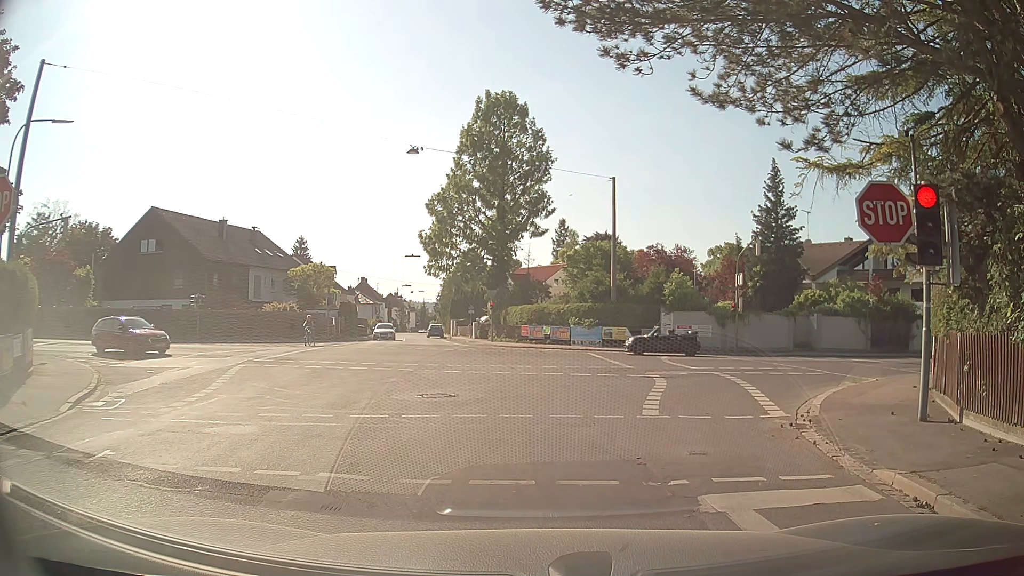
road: secondary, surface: asphalt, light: Day
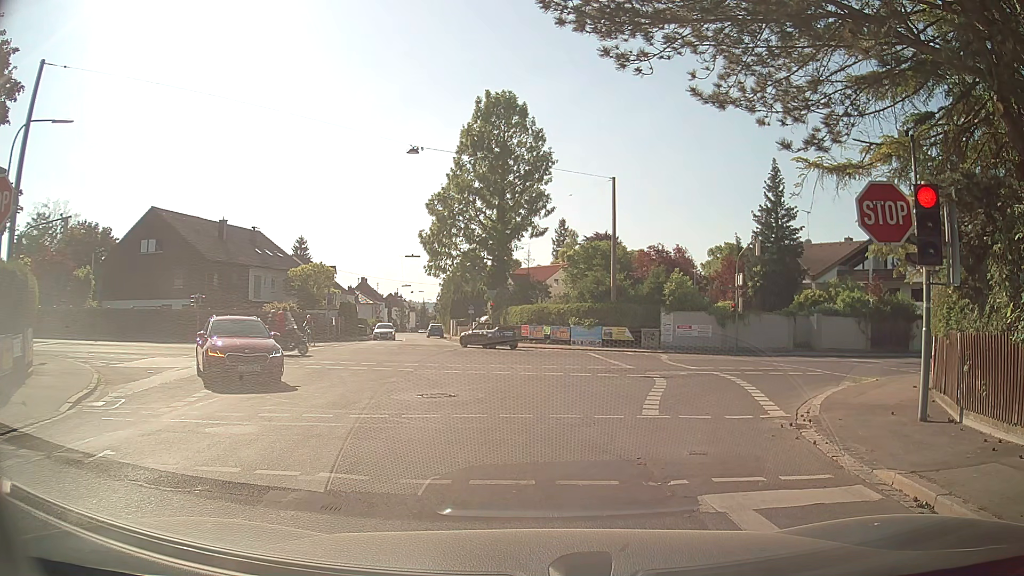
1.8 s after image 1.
(0.0, 0.0) m; 0°
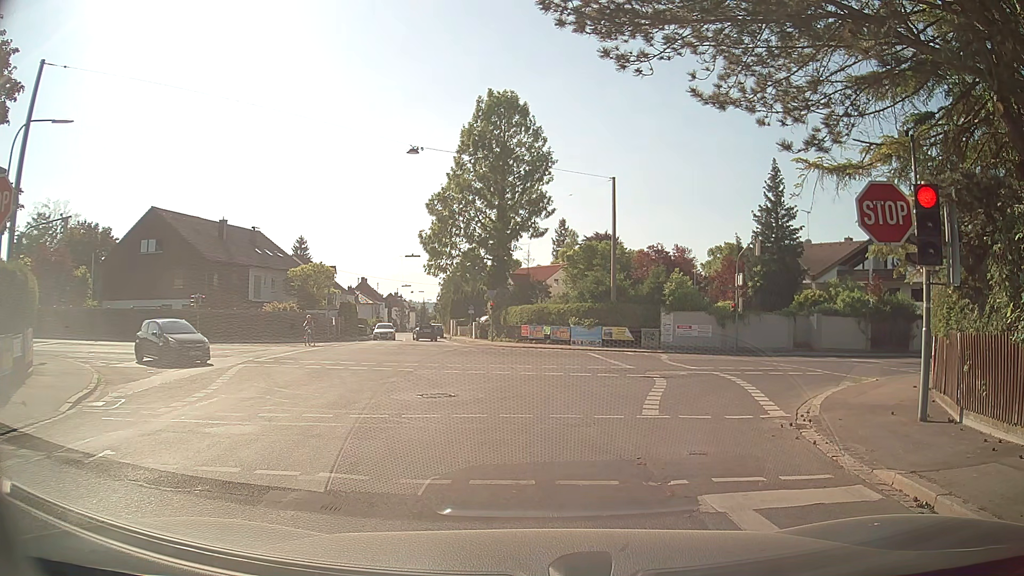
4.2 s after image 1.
(0.0, 0.0) m; 0°
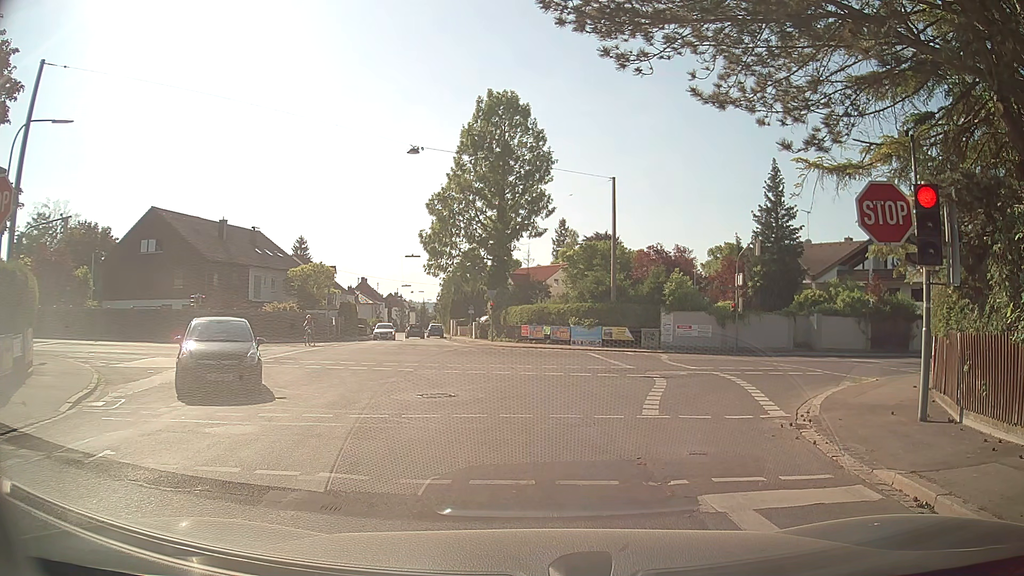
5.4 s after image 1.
(0.0, 0.0) m; 0°
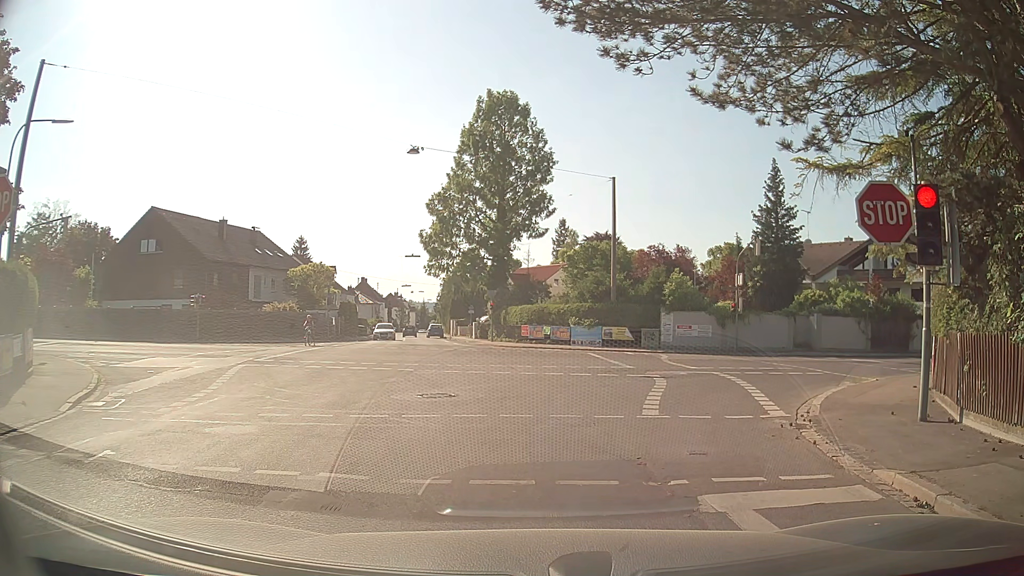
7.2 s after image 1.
(0.0, 0.0) m; 0°
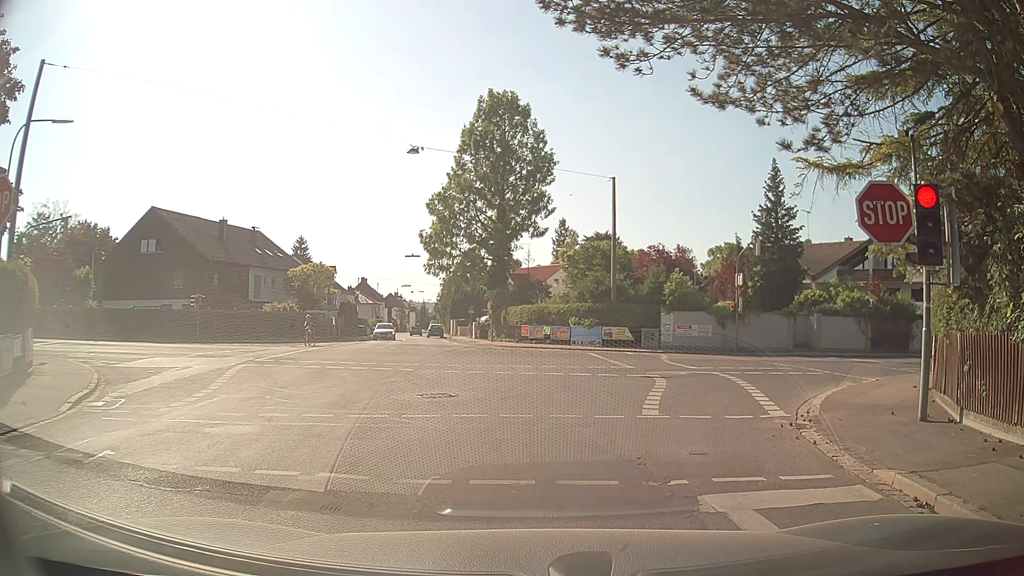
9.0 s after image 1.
(0.0, 0.0) m; 0°
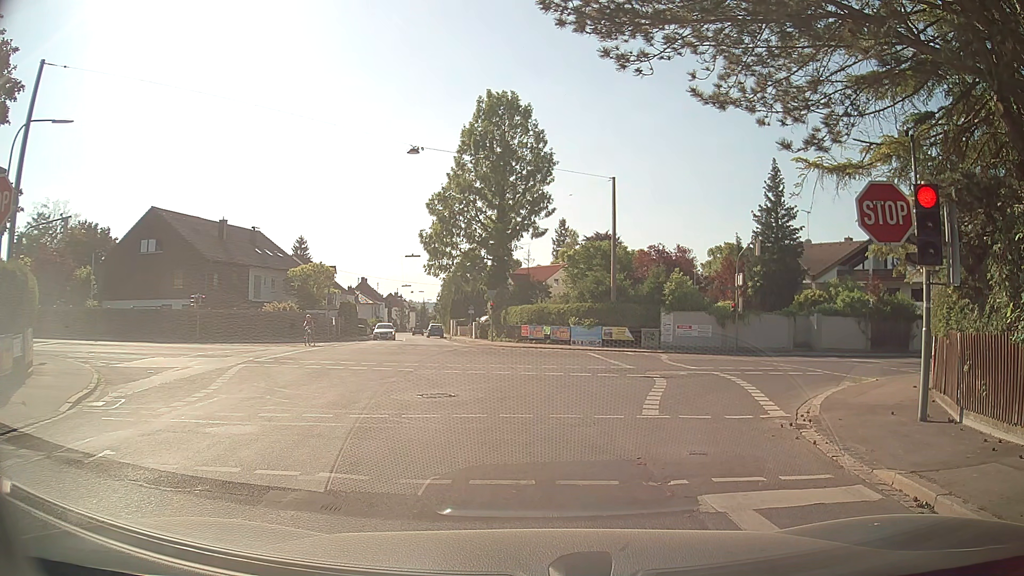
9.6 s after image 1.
(0.0, 0.0) m; 0°
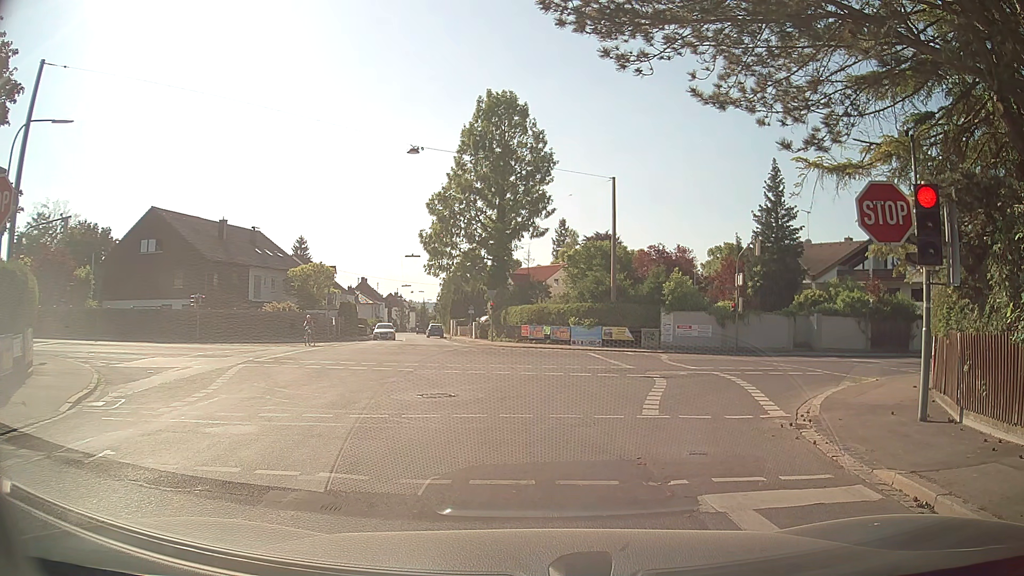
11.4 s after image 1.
(0.0, 0.0) m; 0°
(-1, +10) (+2, +19) (+9, +26) (+18, +31) (+28, +33) (+38, +35) (+48, +36) (+57, +38) (+67, +40) (+77, +42) m
